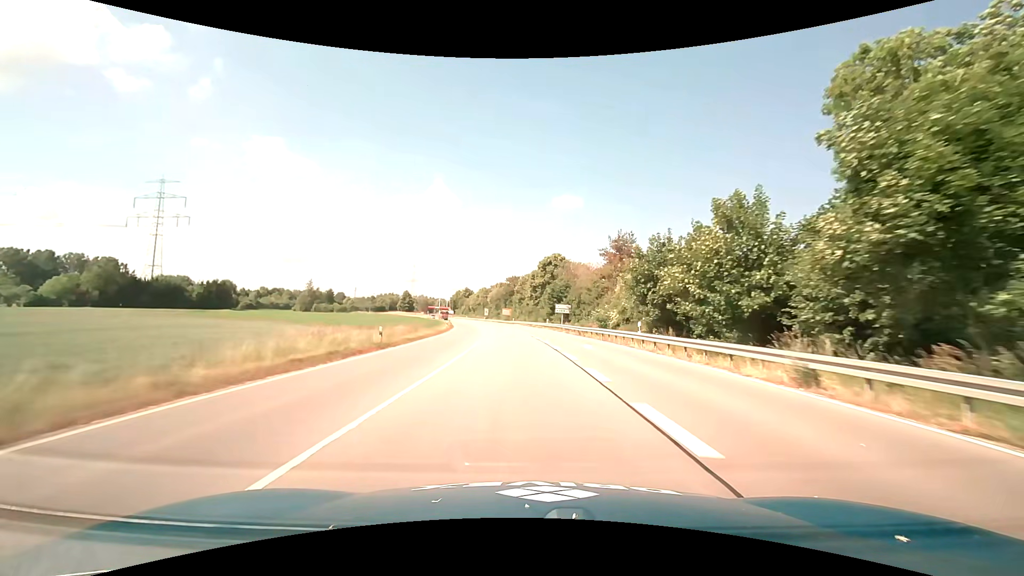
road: primary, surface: asphalt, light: Day
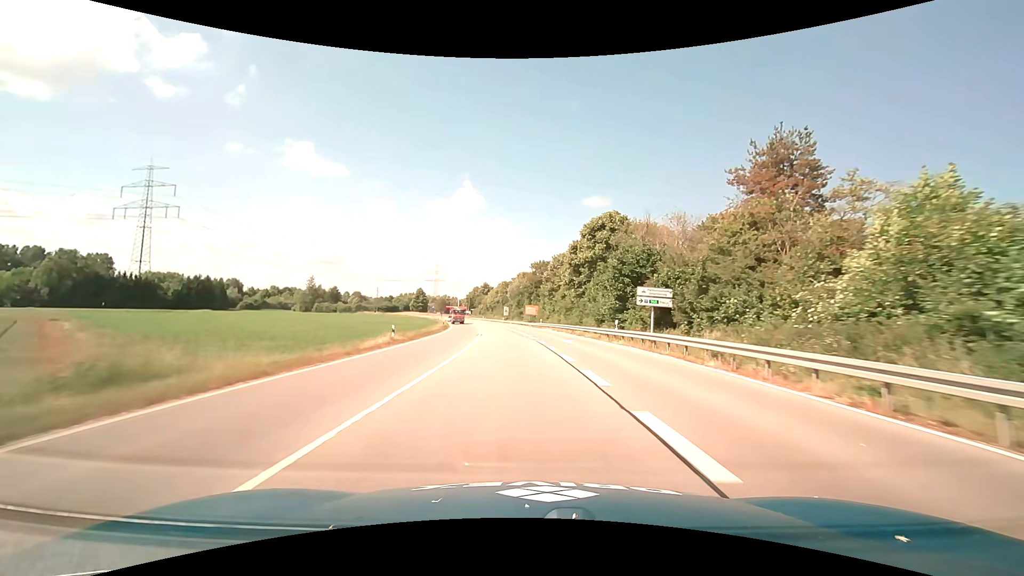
(-0.9, +36.5) m; -3°
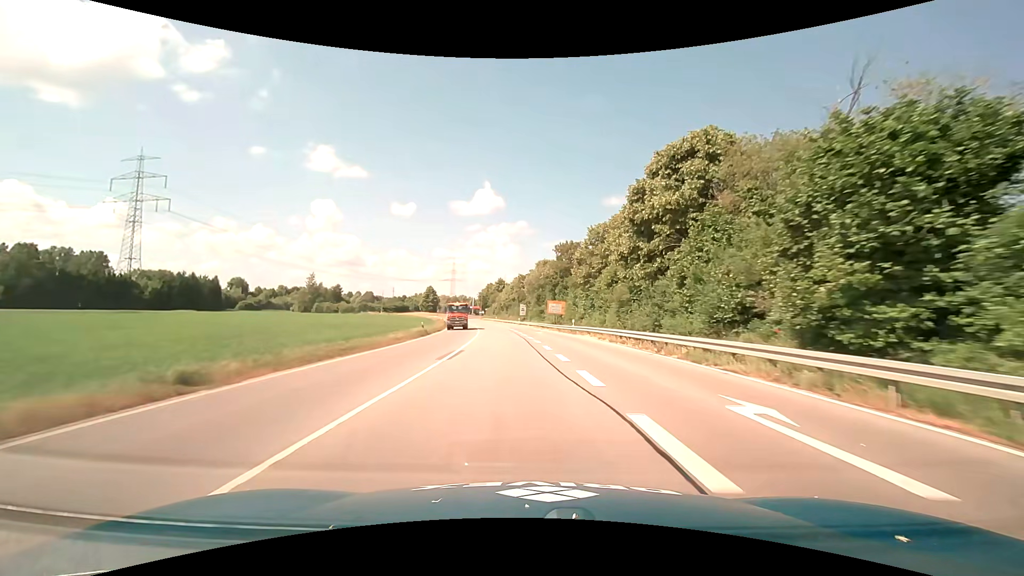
(-0.4, +24.1) m; -2°
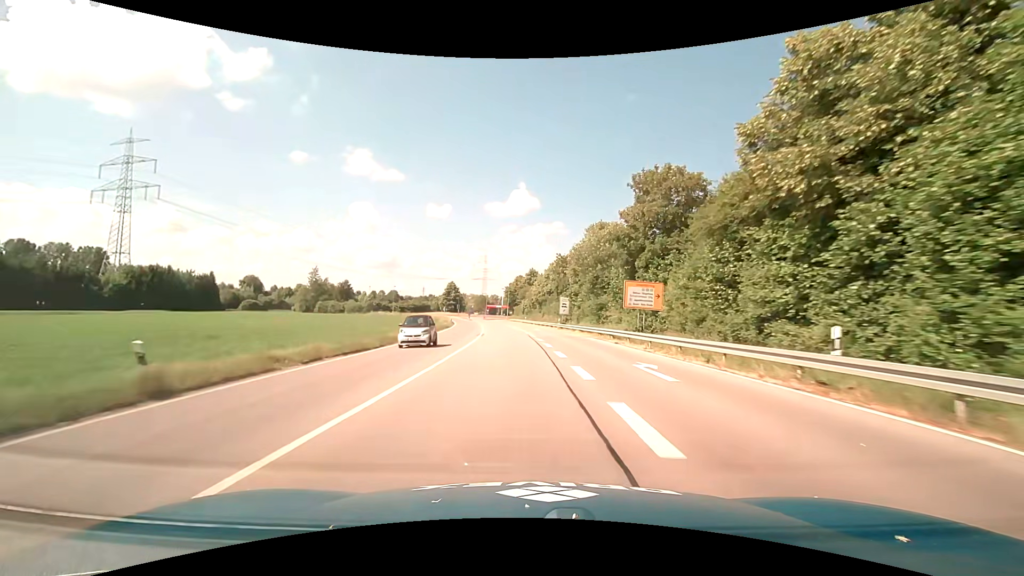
(-1.1, +34.8) m; -4°
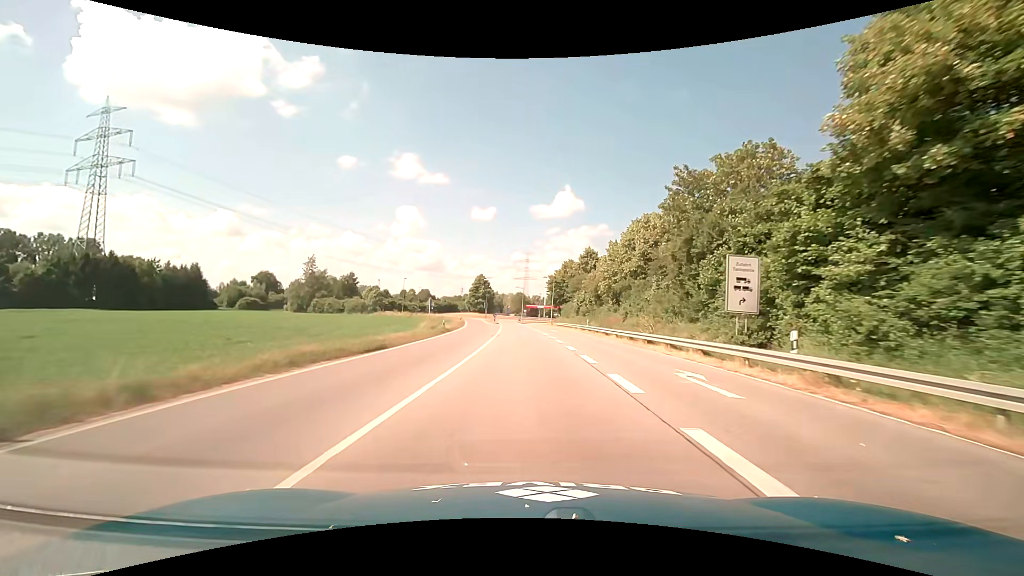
(-2.1, +43.3) m; -6°
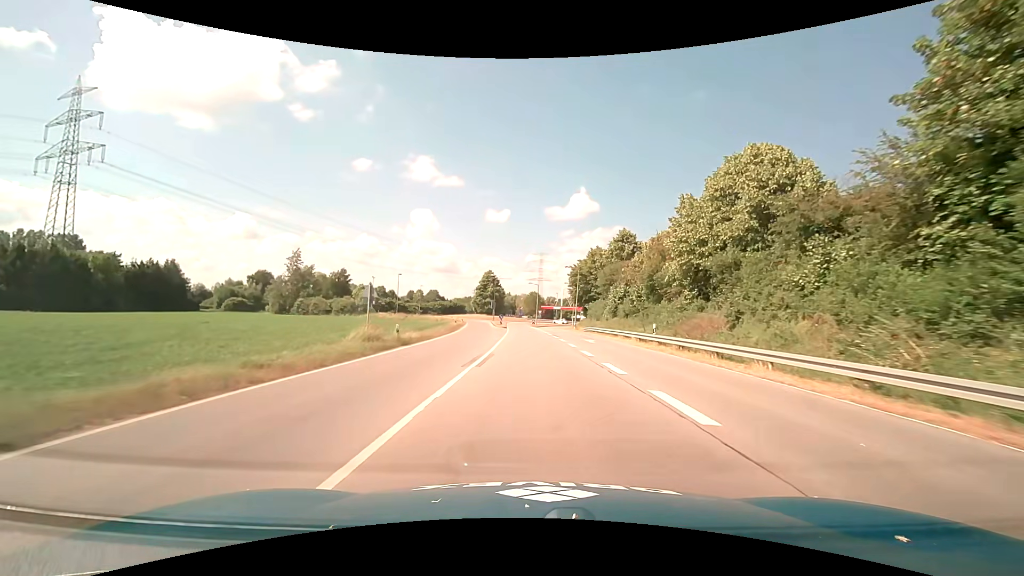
(-0.3, +20.5) m; -1°
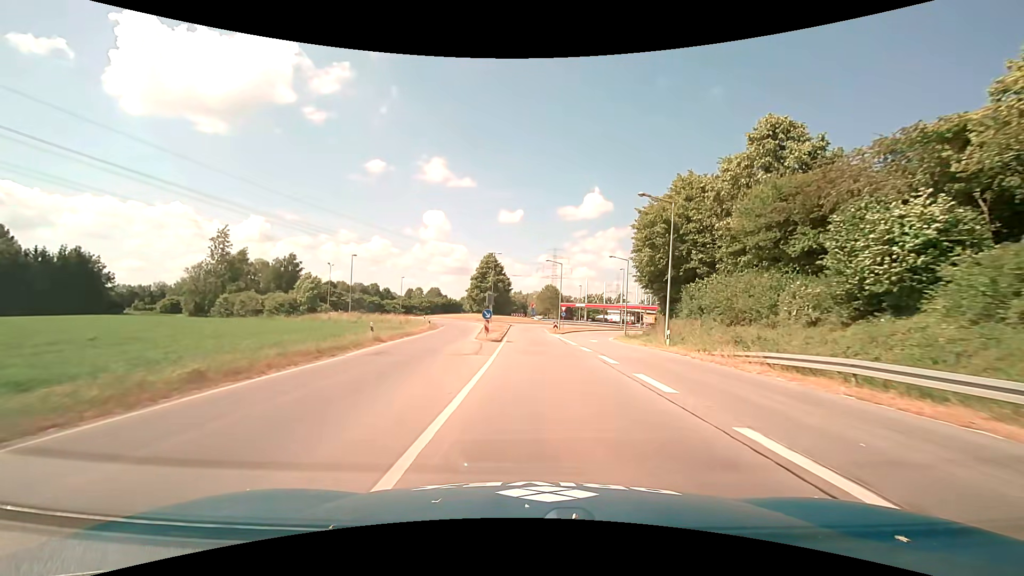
(-0.5, +38.9) m; -1°
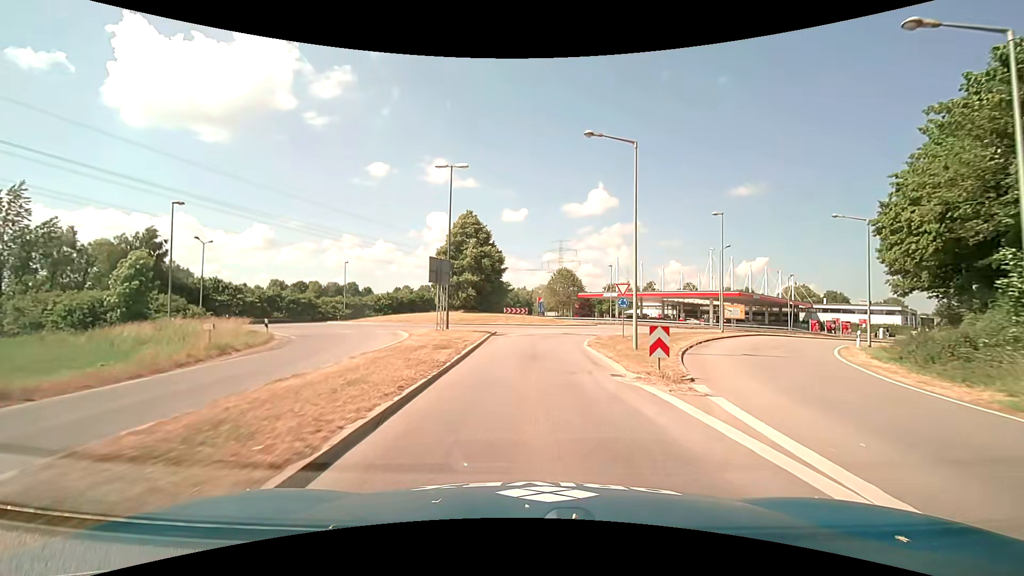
(-0.1, +40.8) m; 0°
(0, +10) (0, +20) (+1, +30) (+5, +39) (+11, +47) (+15, +57) (+15, +67) (+12, +76) (+6, +84) (0, +92) m
